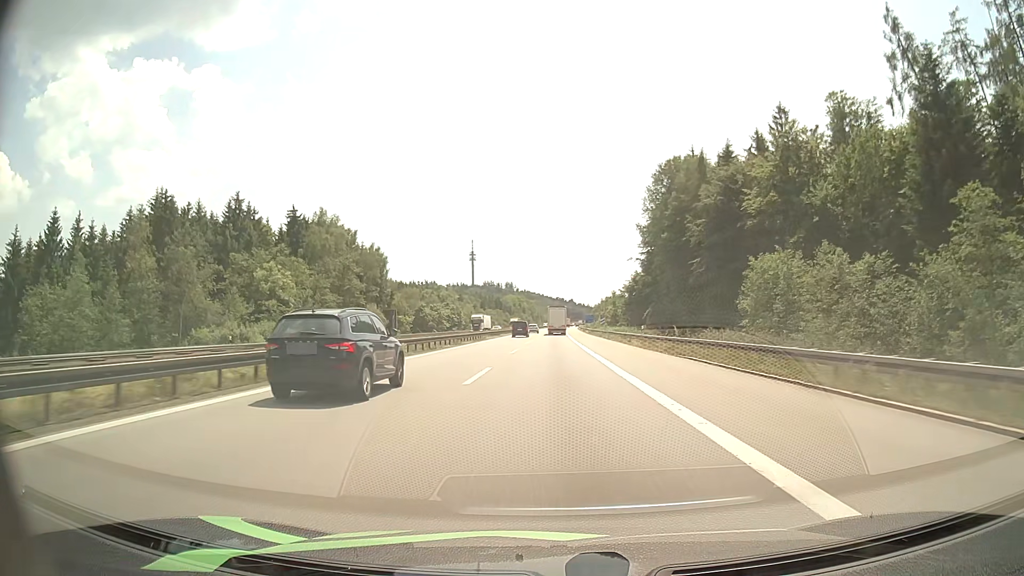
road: motorway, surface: asphalt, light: Day
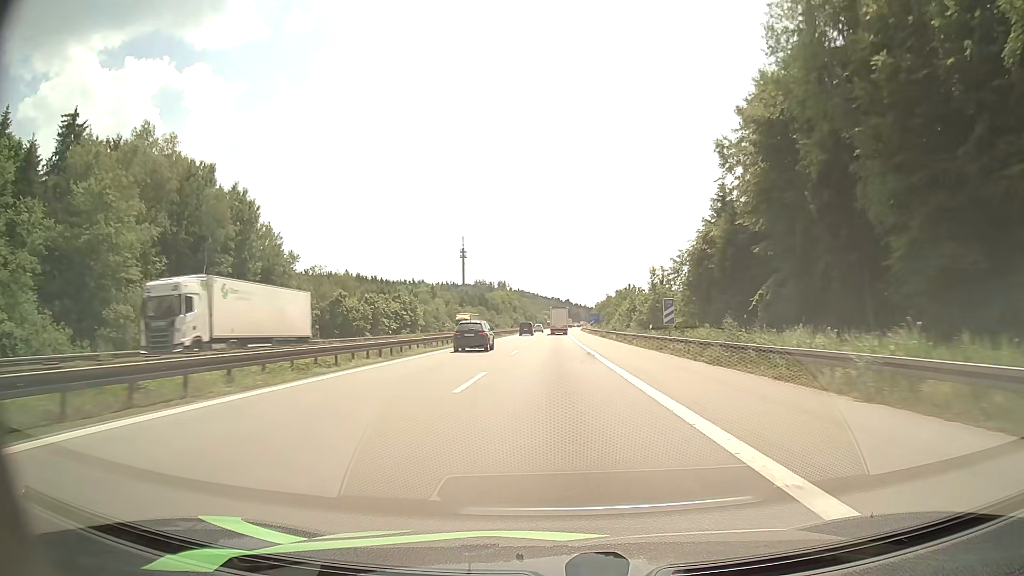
(+0.2, +55.8) m; 0°
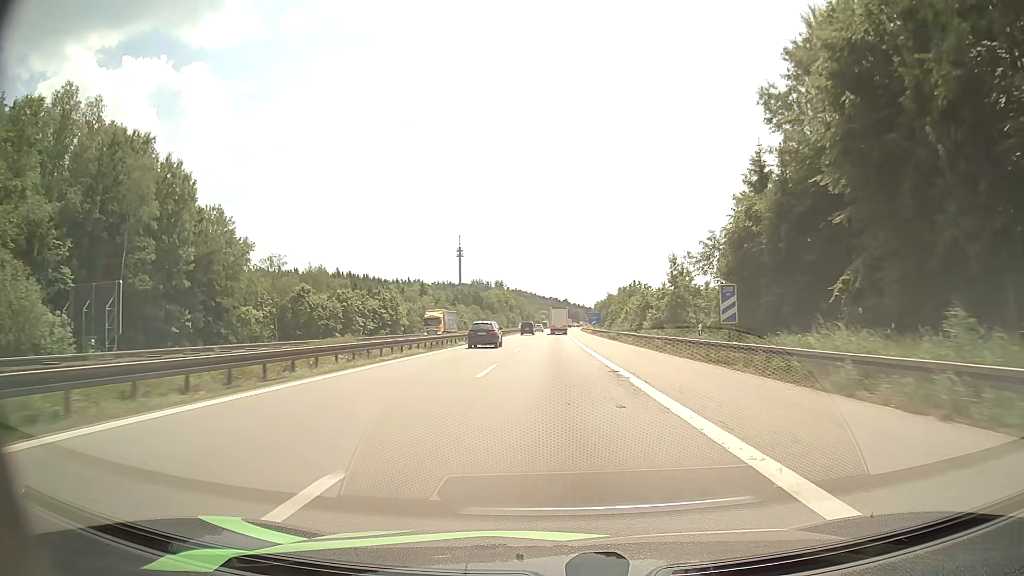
(0.0, +14.0) m; 0°
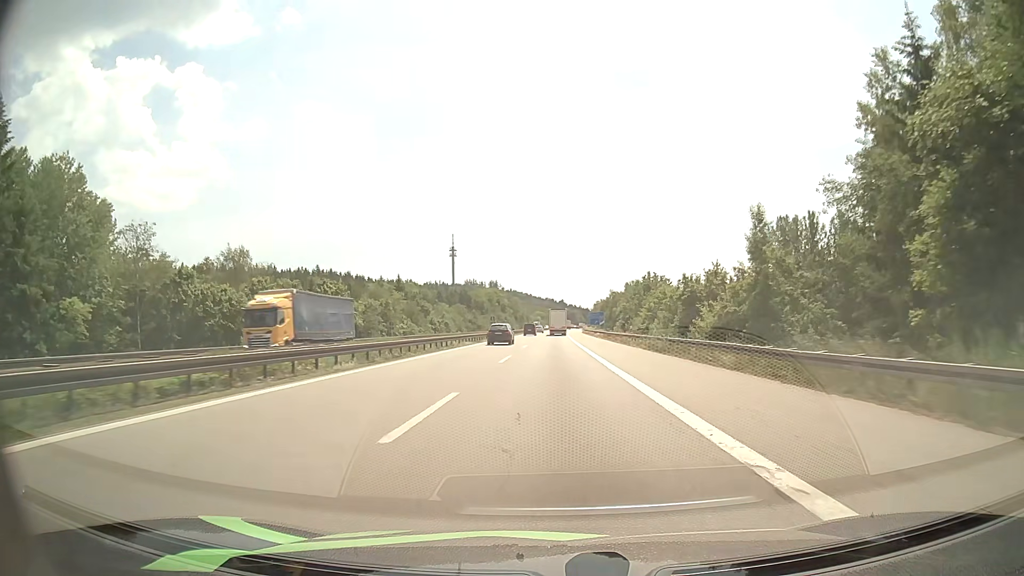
(+0.1, +28.1) m; 0°
(0, +10) (0, +20) (0, +30) (0, +40) (0, +50) (0, +60) (+1, +70) (+1, +80) (+1, +90) (+1, +100) m
